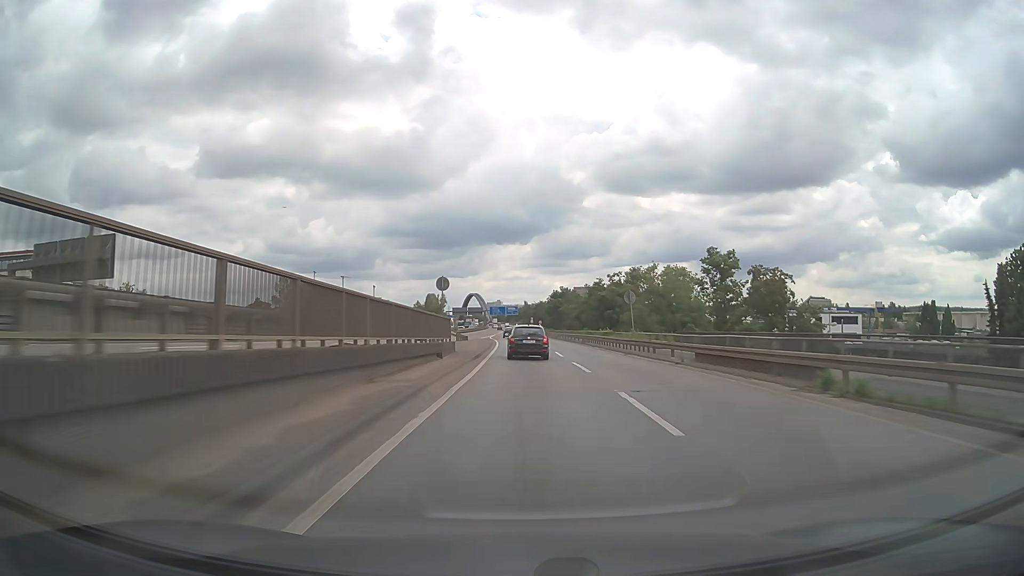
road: motorway_link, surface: asphalt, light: Day
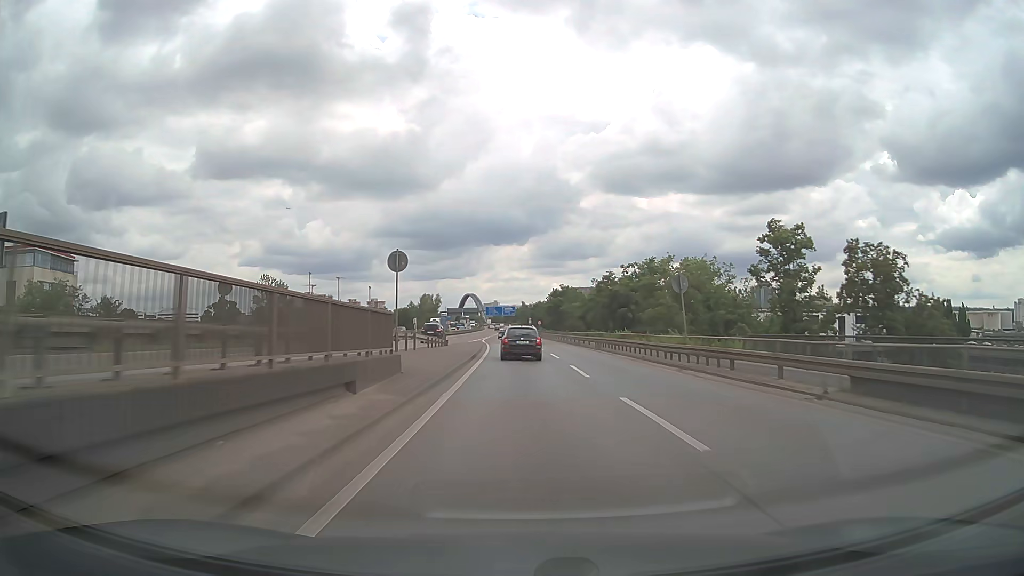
(0.0, +13.1) m; 0°
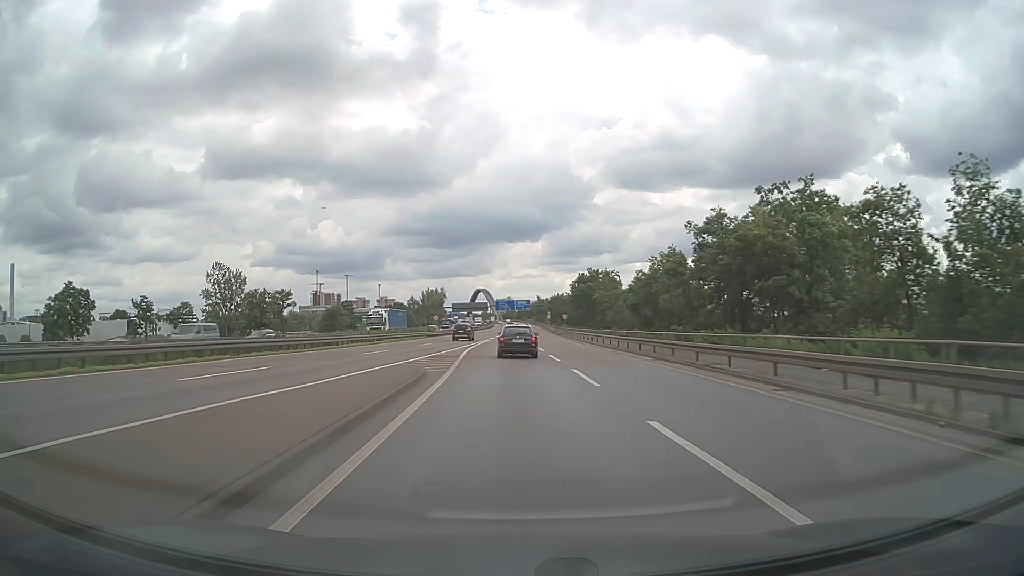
(-0.3, +40.0) m; -1°
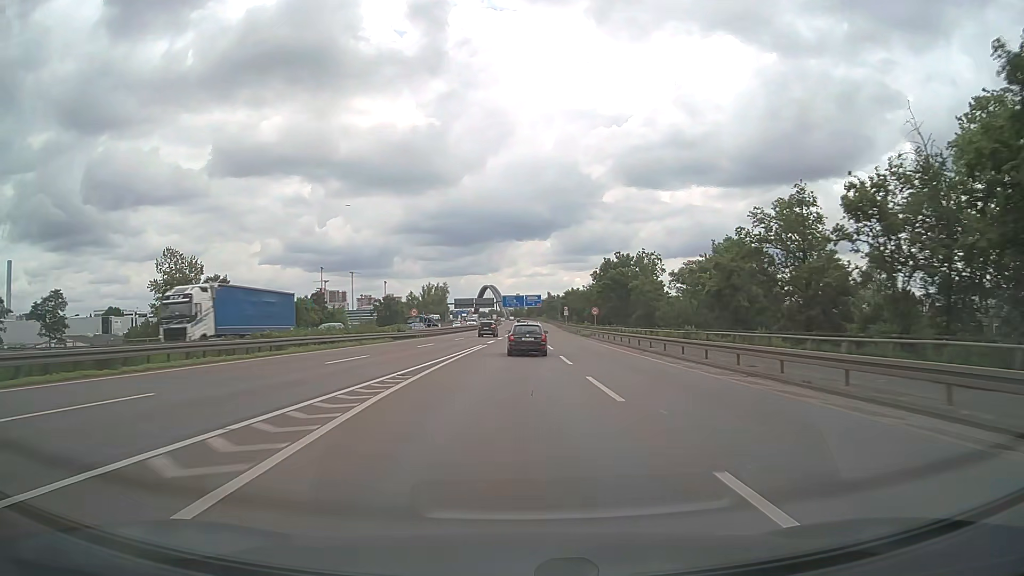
(-0.2, +27.4) m; -1°
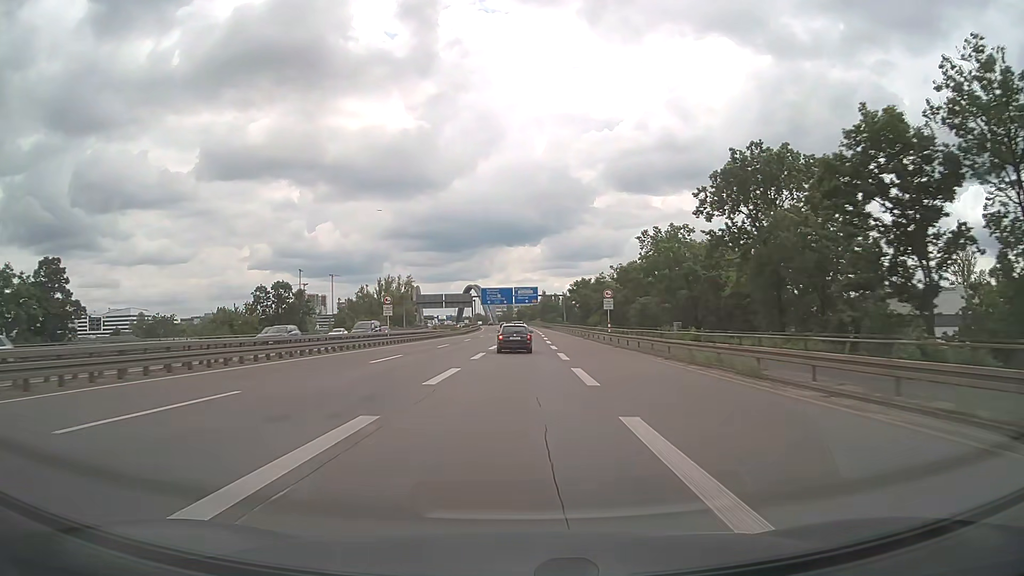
(+0.8, +70.9) m; +1°
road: motorway
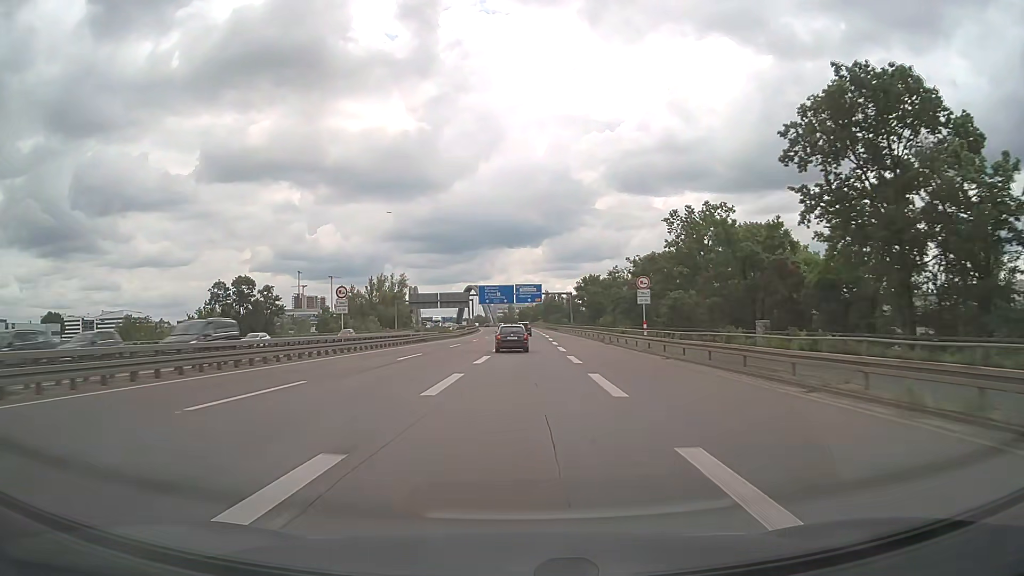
(0.0, +14.8) m; 0°
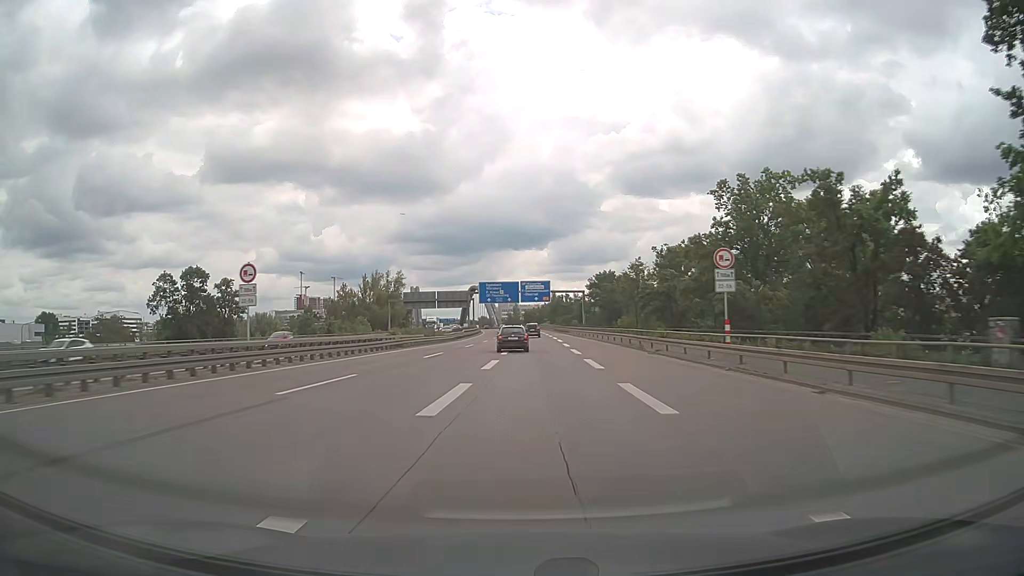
(-0.1, +15.0) m; 0°
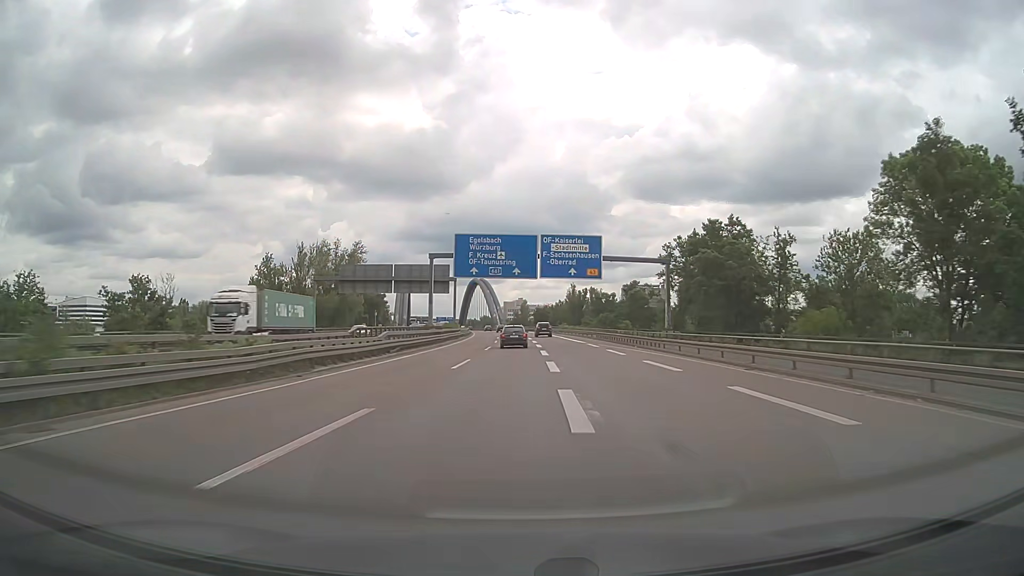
(-0.8, +62.0) m; -1°
(0, +10) (0, +20) (0, +30) (0, +40) (0, +50) (0, +60) (0, +70) (0, +80) (0, +90) (-1, +100) m
